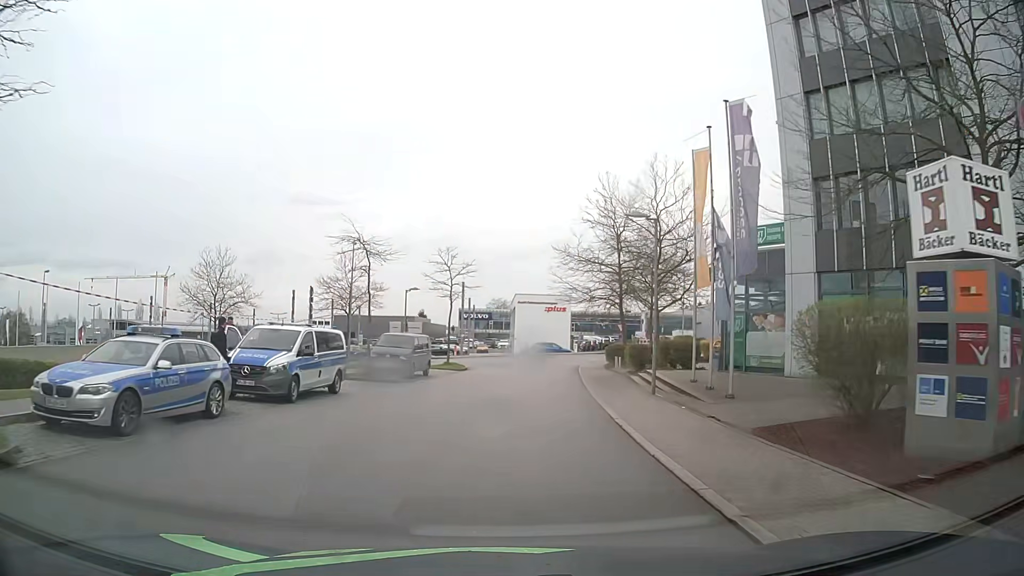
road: residential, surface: asphalt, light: Day
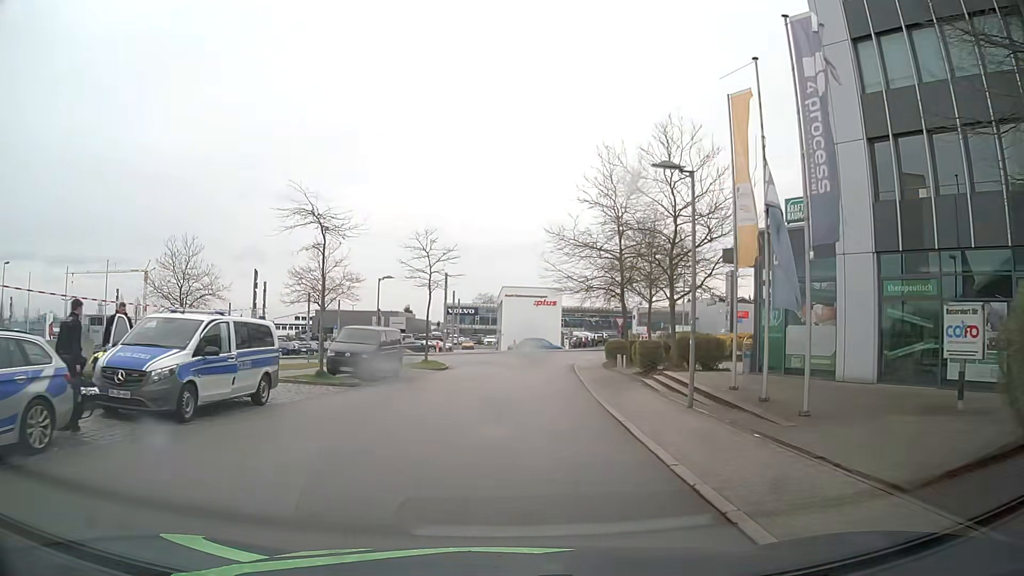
(0.0, +5.2) m; 0°
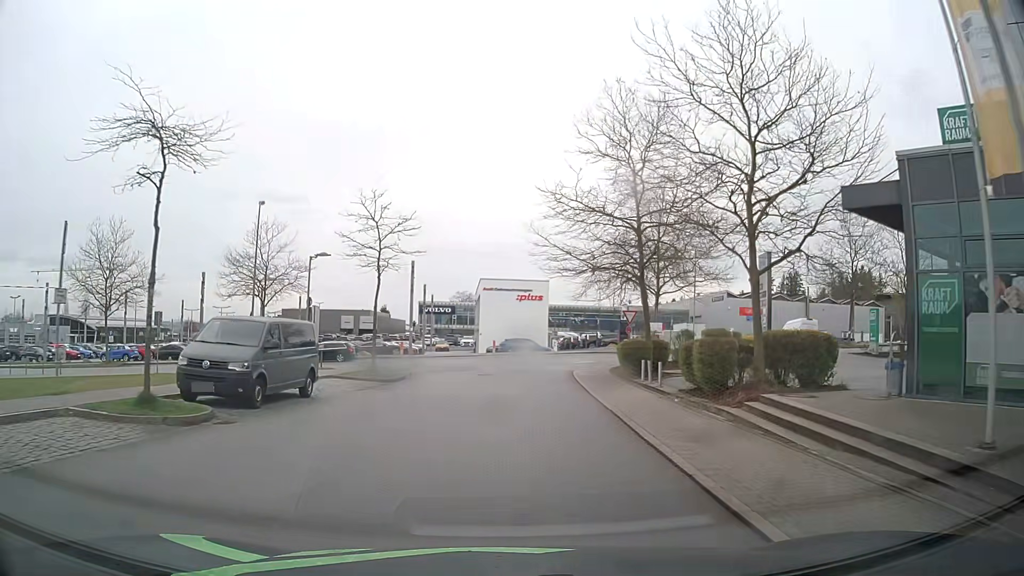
(+0.2, +10.4) m; +2°
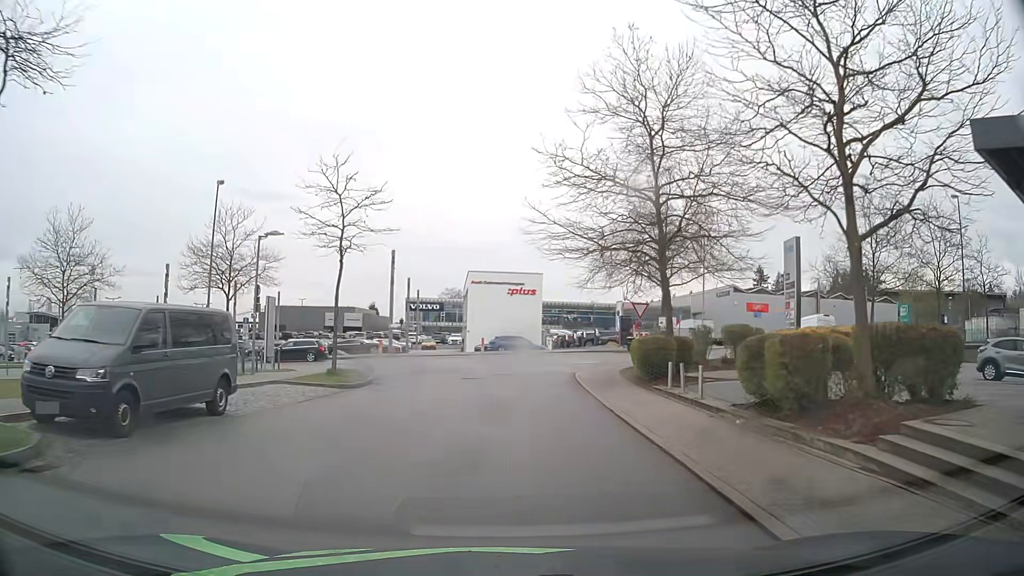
(0.0, +5.1) m; +1°
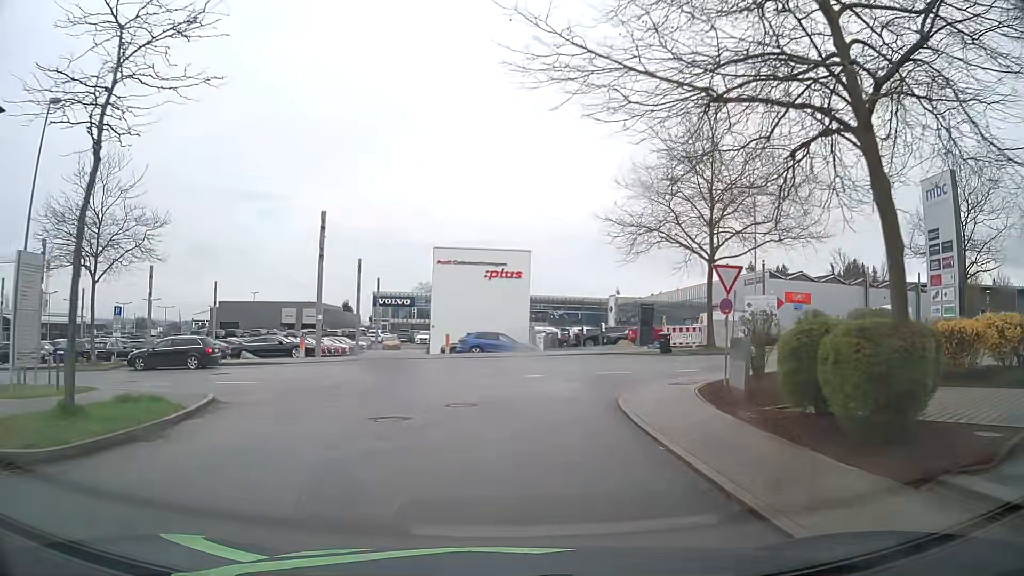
(+0.1, +14.5) m; +1°
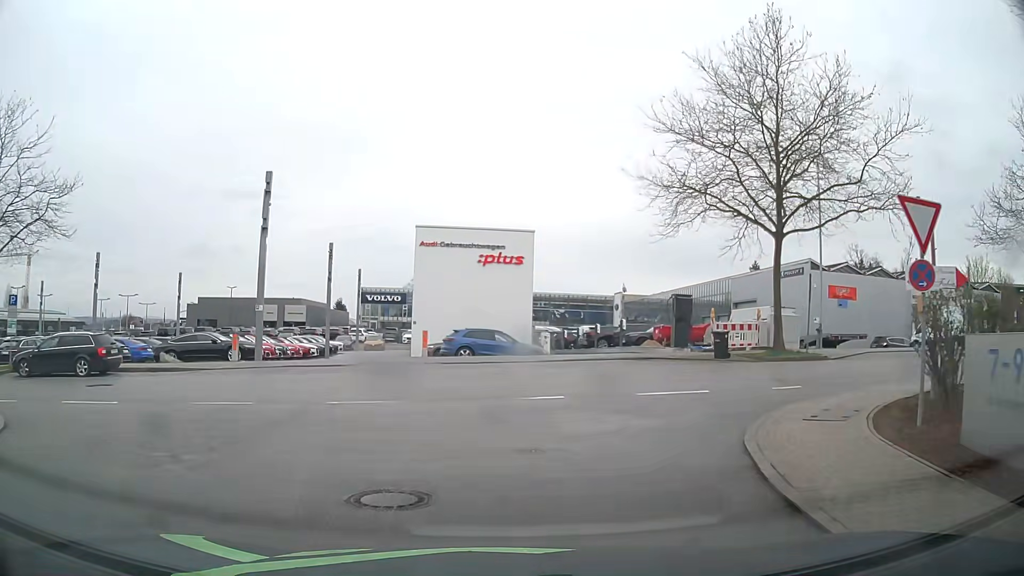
(+0.1, +8.2) m; 0°
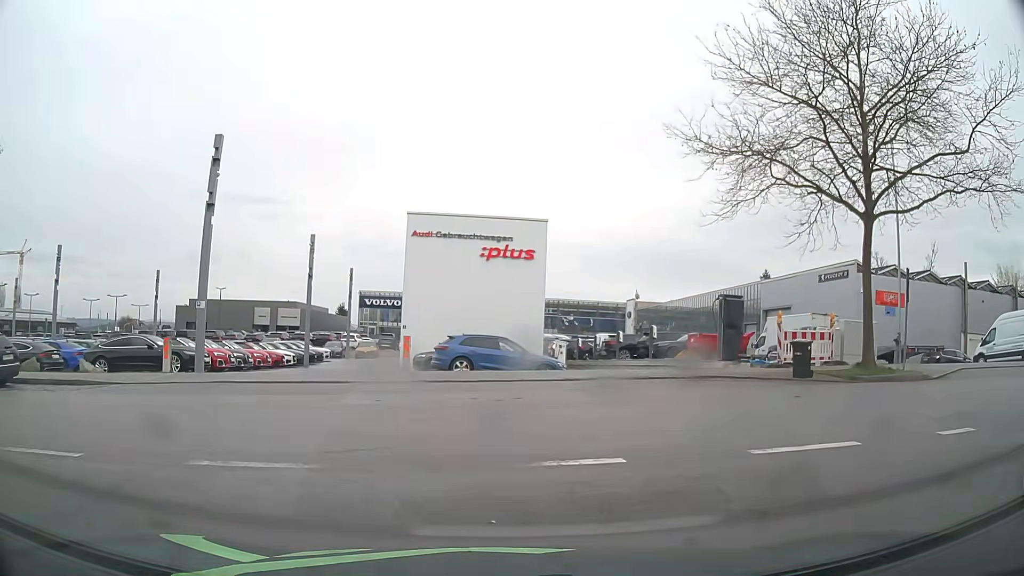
(0.0, +5.7) m; -1°
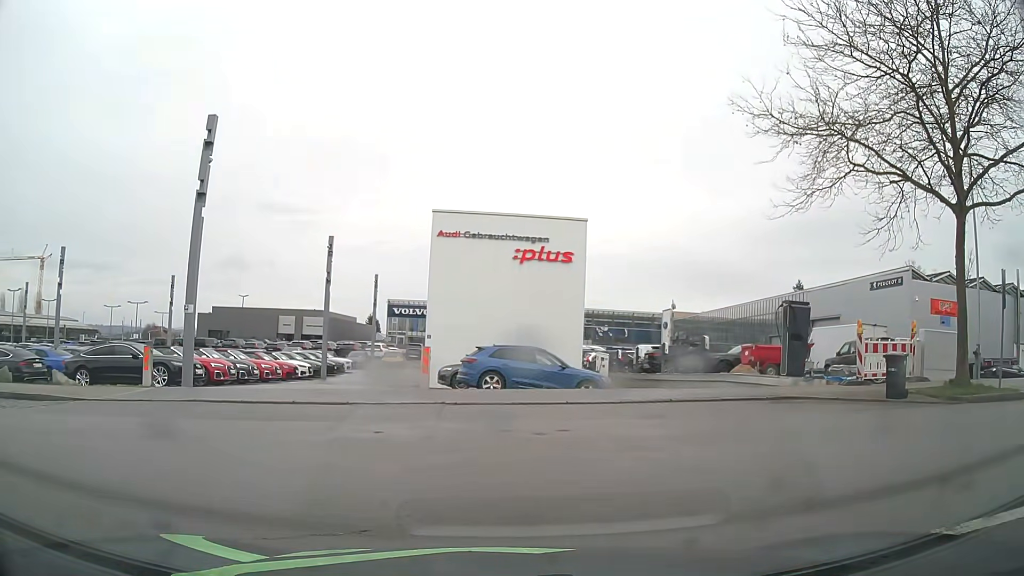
(0.0, +2.8) m; -4°
